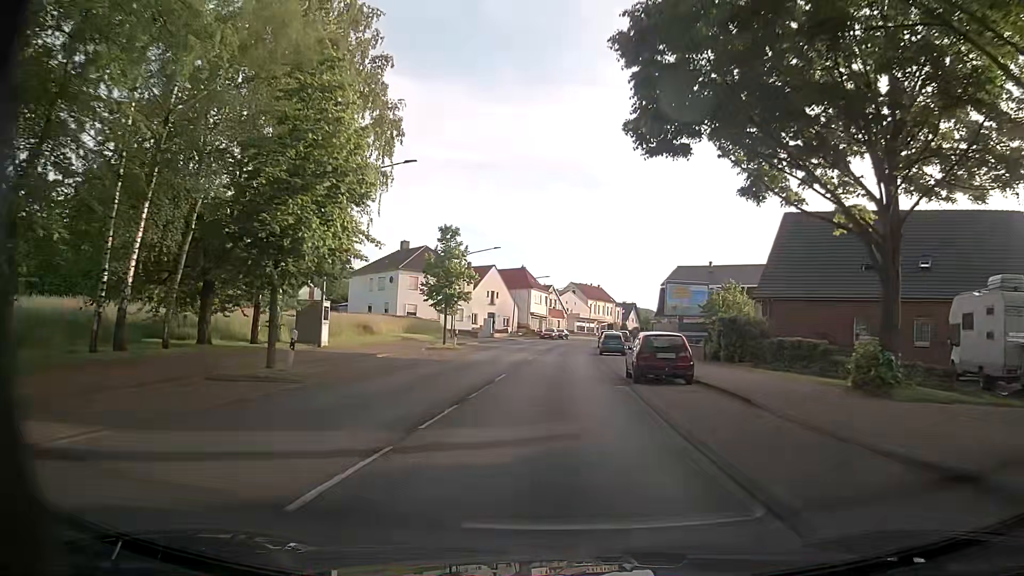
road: primary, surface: asphalt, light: Day
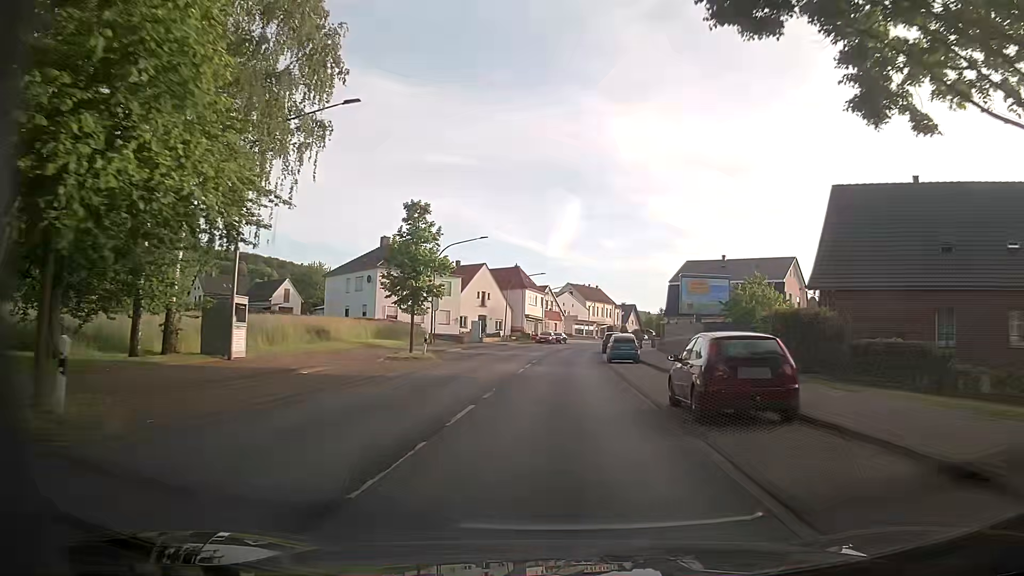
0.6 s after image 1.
(0.0, +8.4) m; 0°
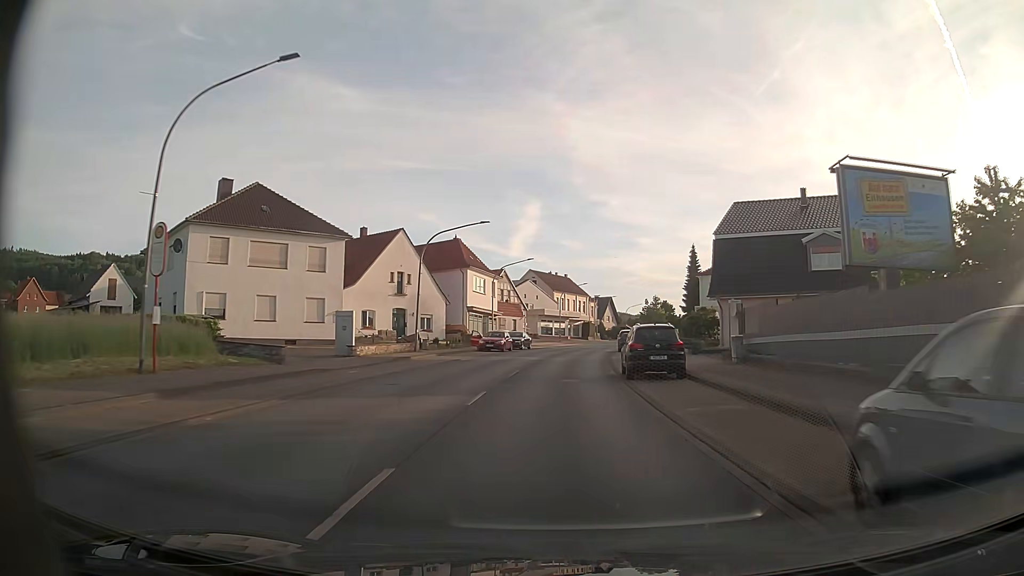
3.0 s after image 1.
(+0.9, +33.6) m; +3°
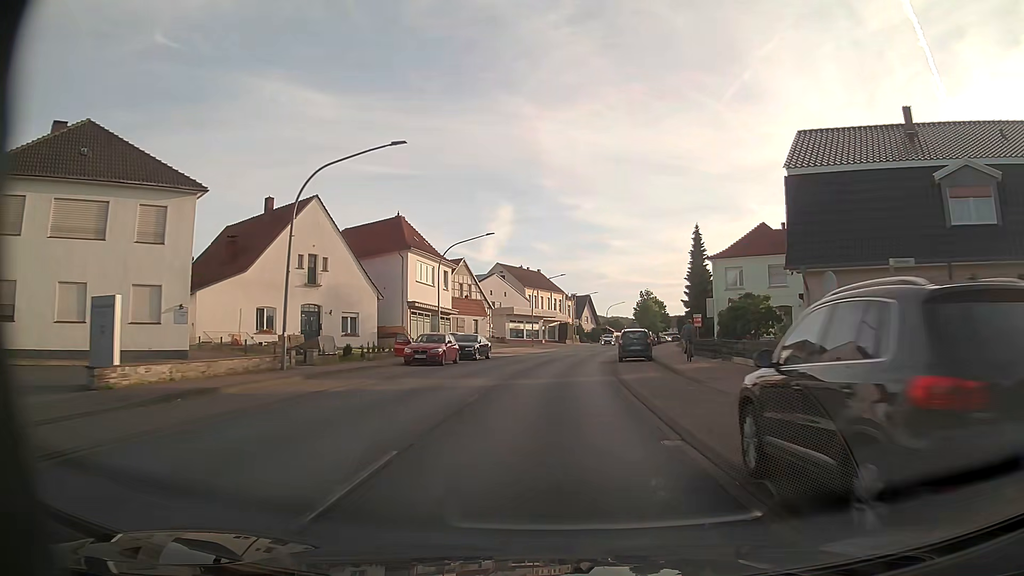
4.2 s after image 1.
(+0.4, +17.1) m; +2°
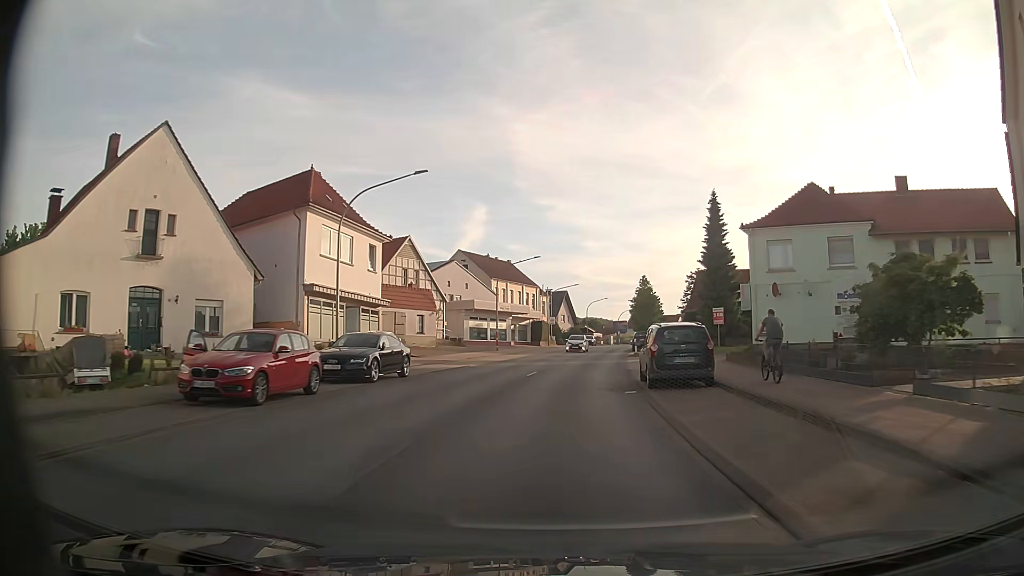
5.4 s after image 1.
(+0.4, +17.2) m; +3°
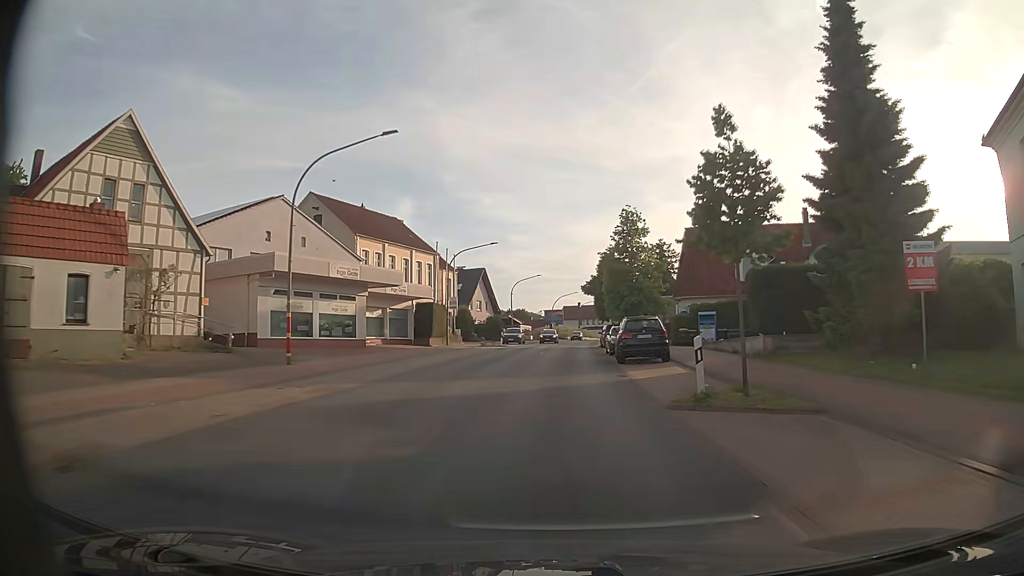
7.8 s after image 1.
(+1.7, +34.5) m; +6°
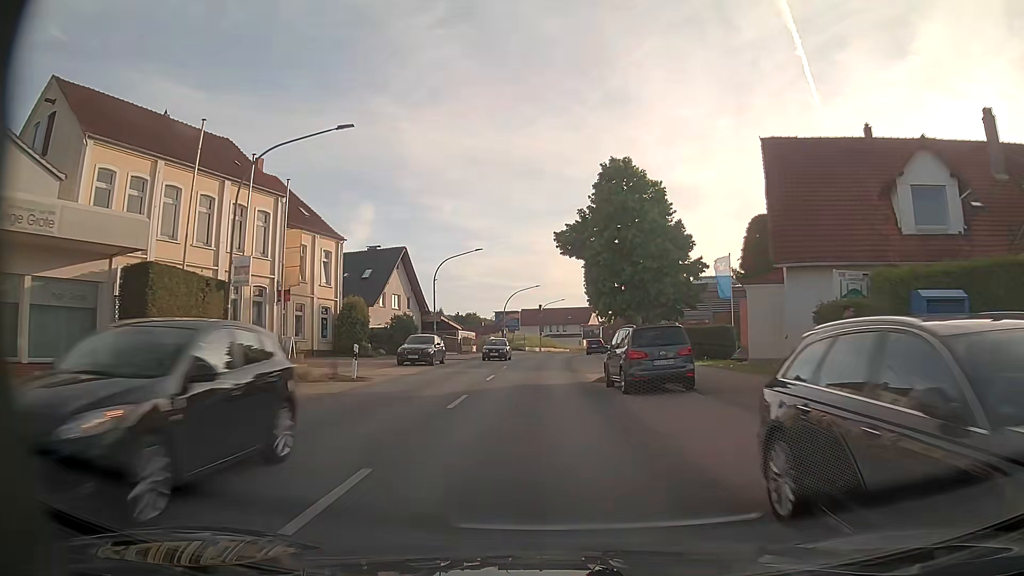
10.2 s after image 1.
(+1.1, +31.2) m; +3°
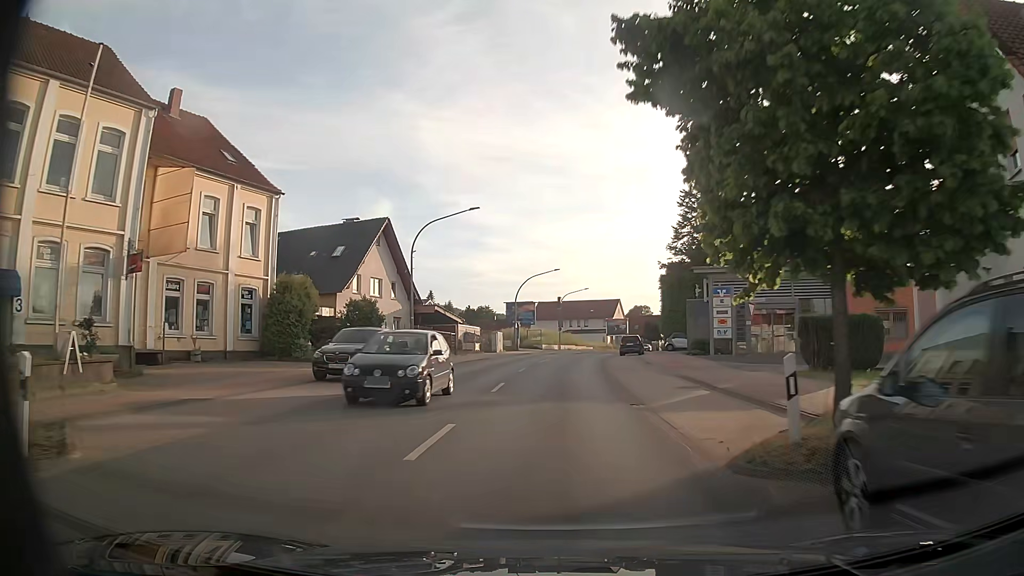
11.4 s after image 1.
(-0.1, +14.9) m; -1°
(0, +10) (0, +20) (+1, +30) (+2, +40) (+3, +50) (+5, +60) (+7, +69) (+9, +79) (+12, +89) (+15, +98) m
